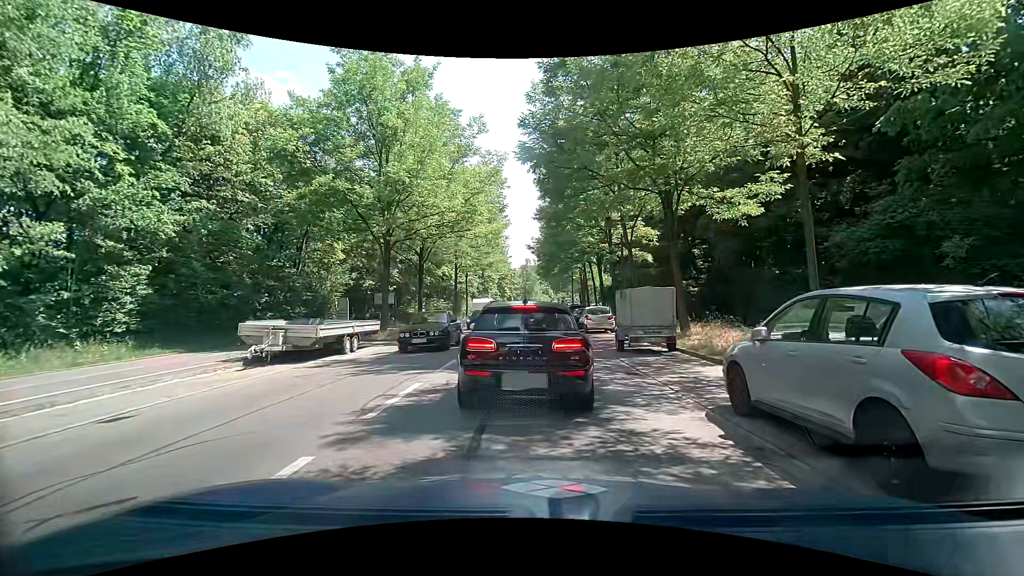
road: secondary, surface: asphalt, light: Day
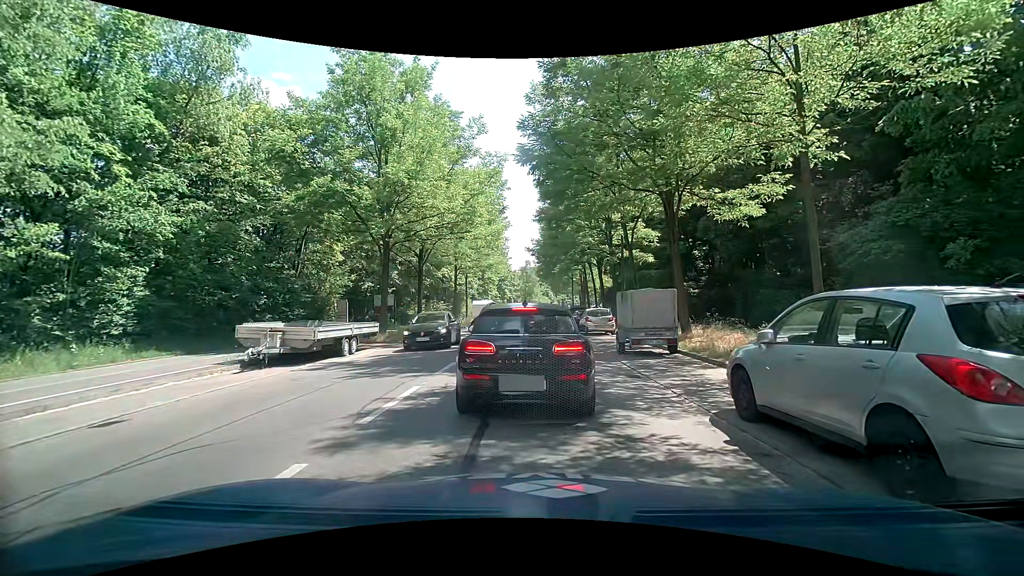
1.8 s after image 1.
(0.0, +0.2) m; 0°
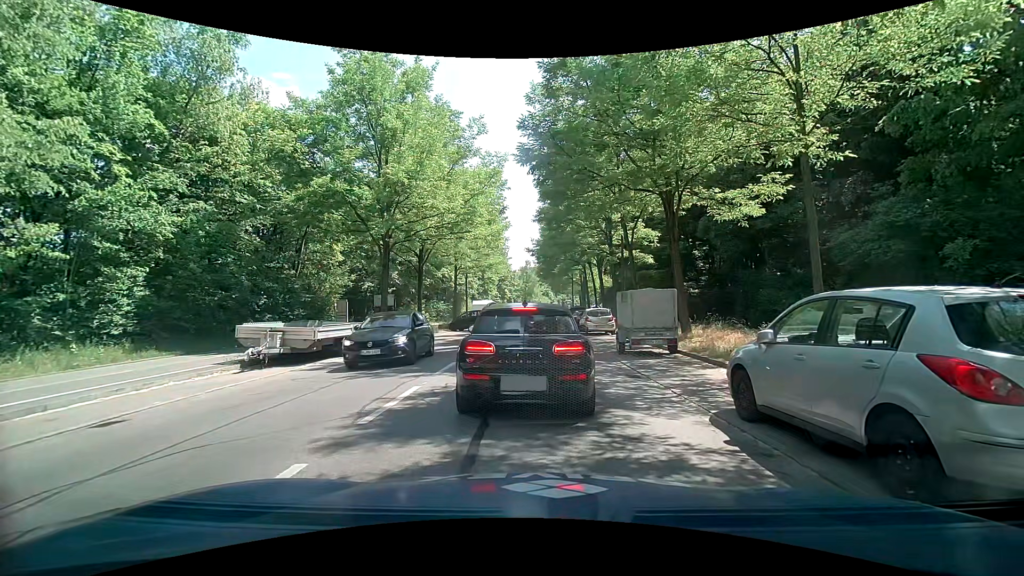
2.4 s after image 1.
(0.0, 0.0) m; 0°
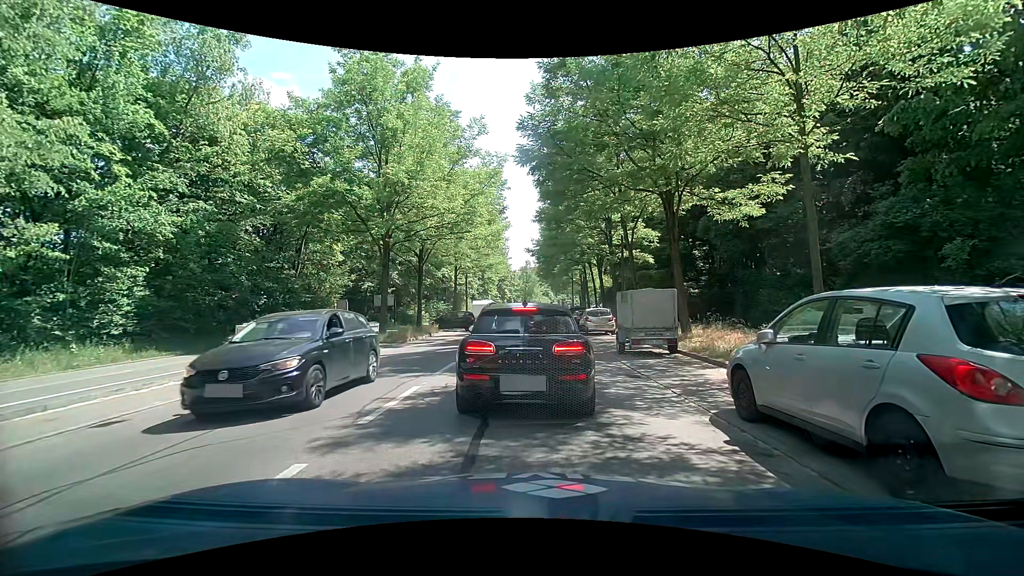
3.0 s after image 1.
(0.0, 0.0) m; 0°
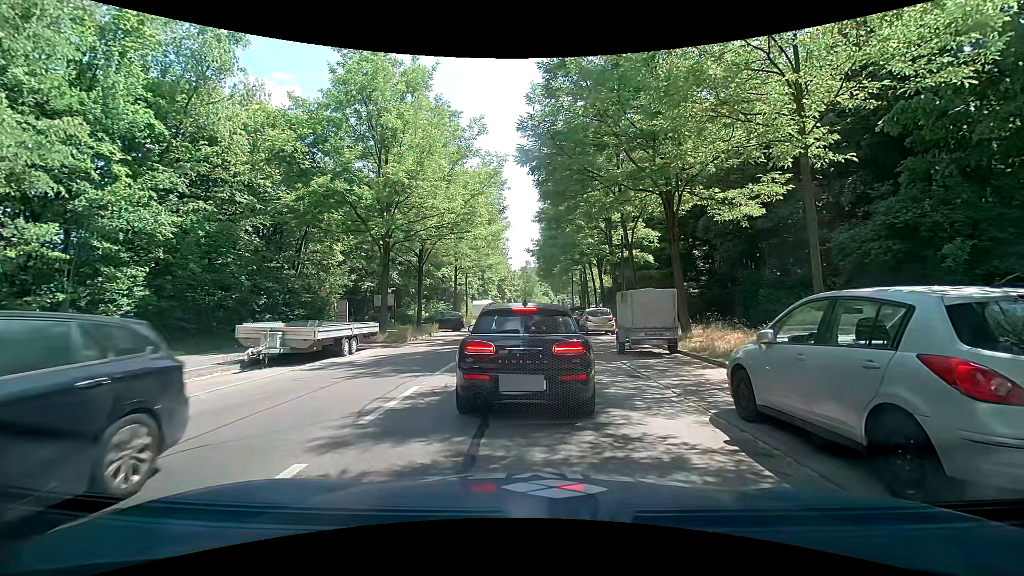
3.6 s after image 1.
(0.0, 0.0) m; 0°
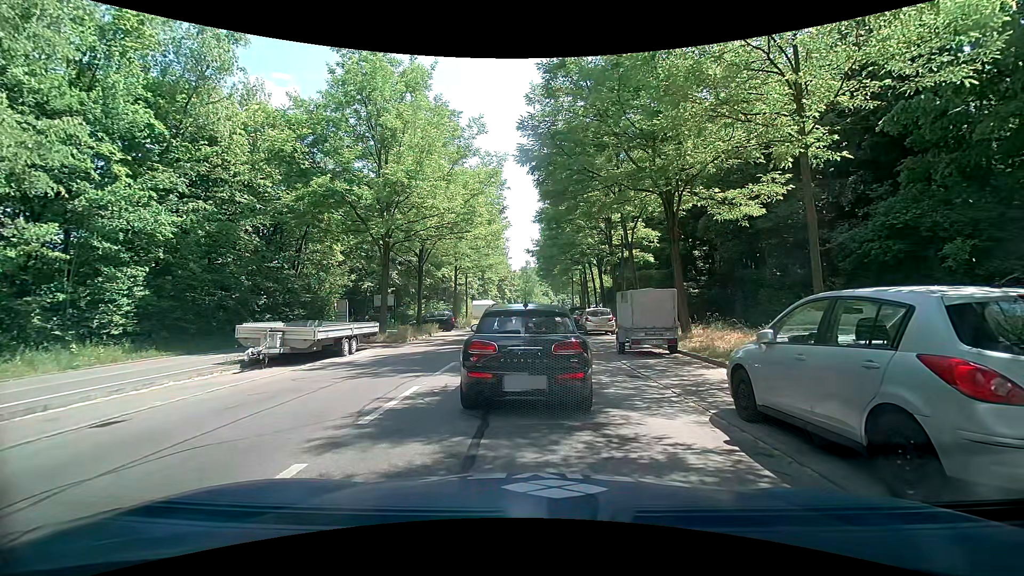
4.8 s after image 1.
(0.0, 0.0) m; 0°
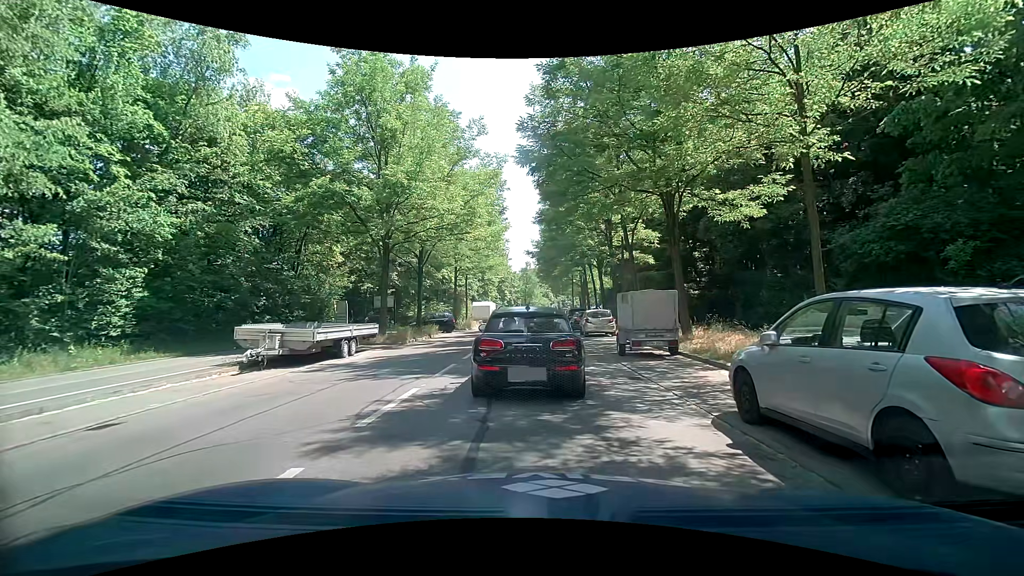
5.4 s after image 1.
(0.0, +0.1) m; 0°
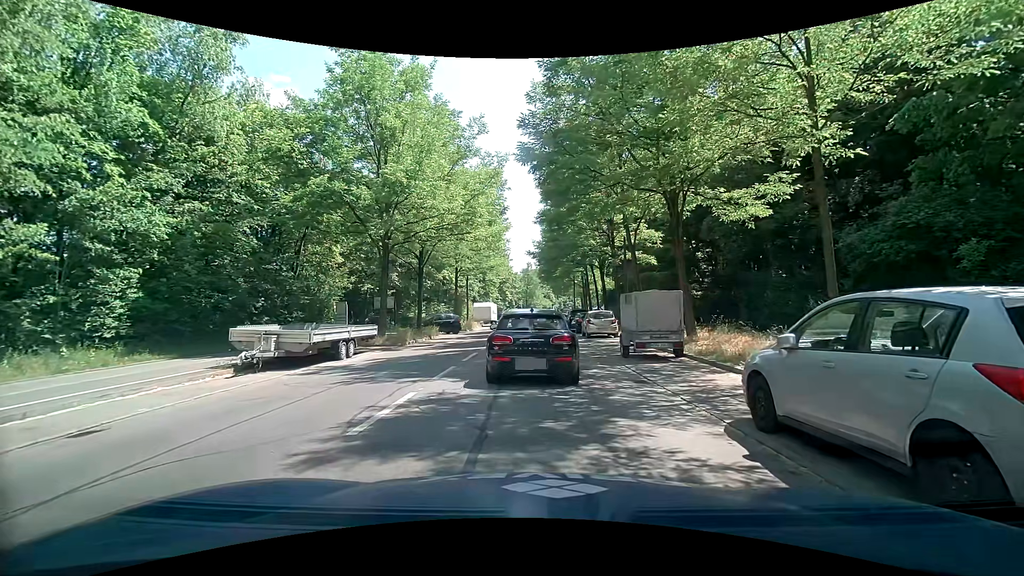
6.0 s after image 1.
(0.0, +0.4) m; 0°
